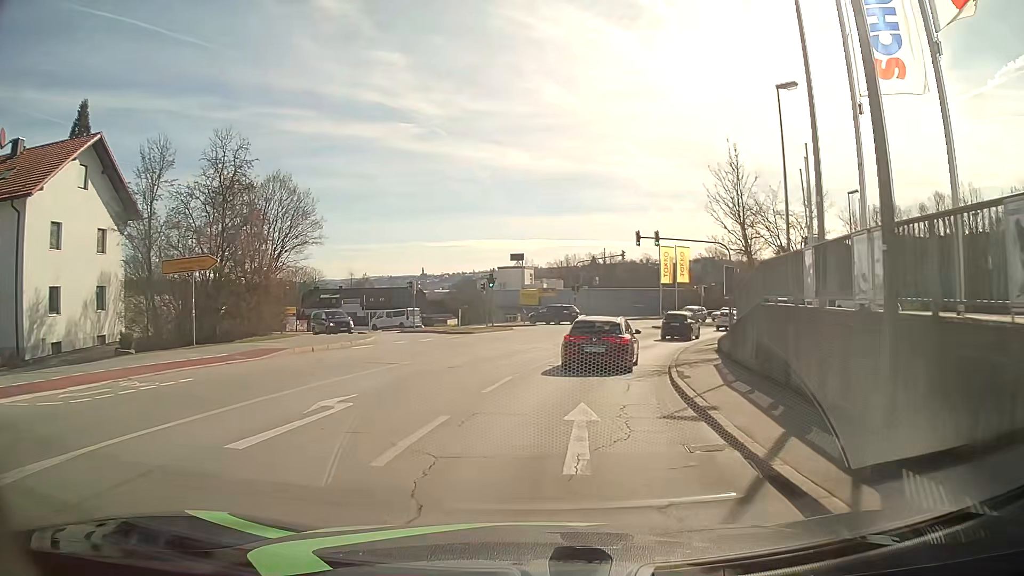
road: tertiary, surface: asphalt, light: Day
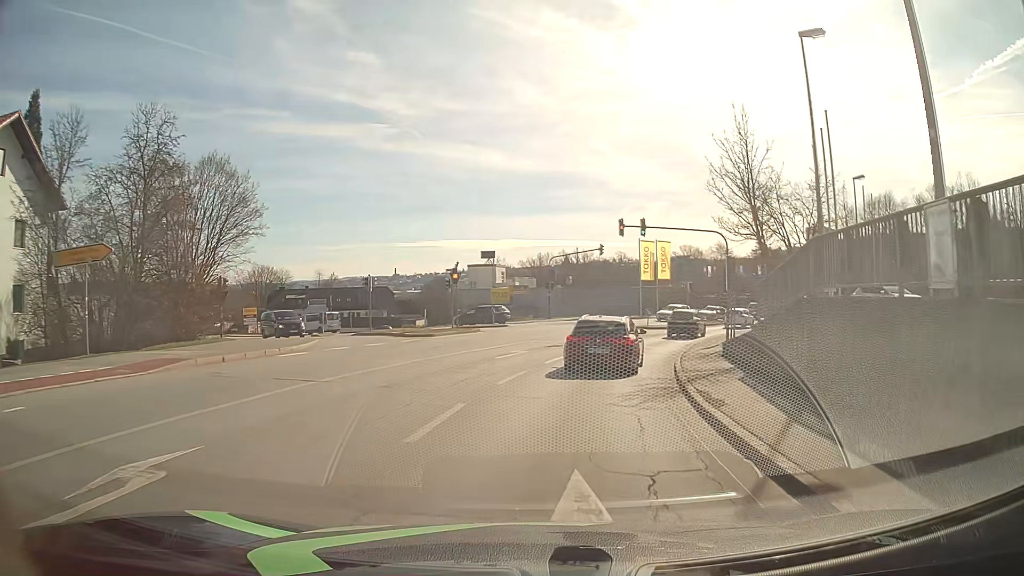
(+0.1, +4.8) m; +2°
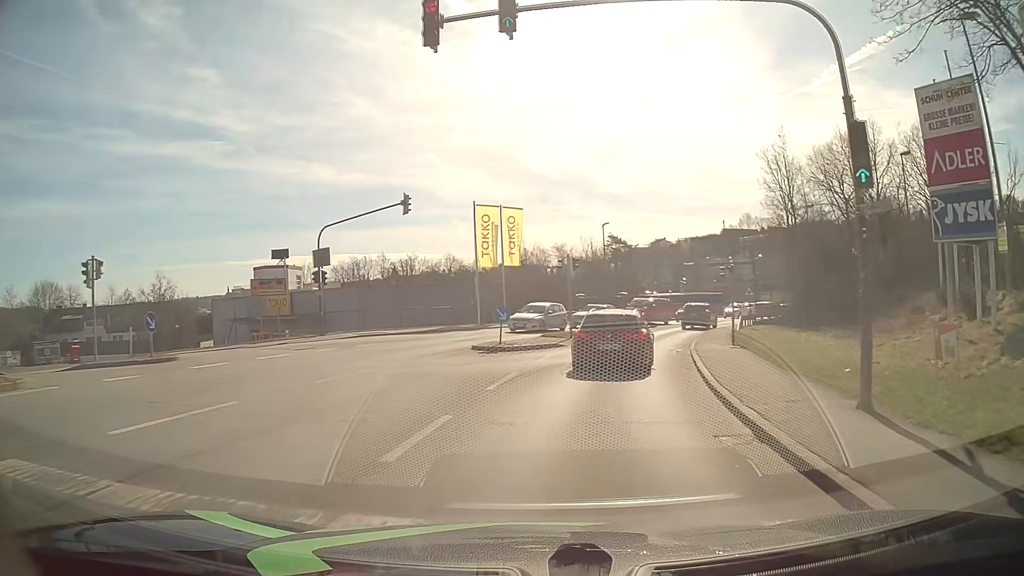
(+3.4, +26.1) m; +14°
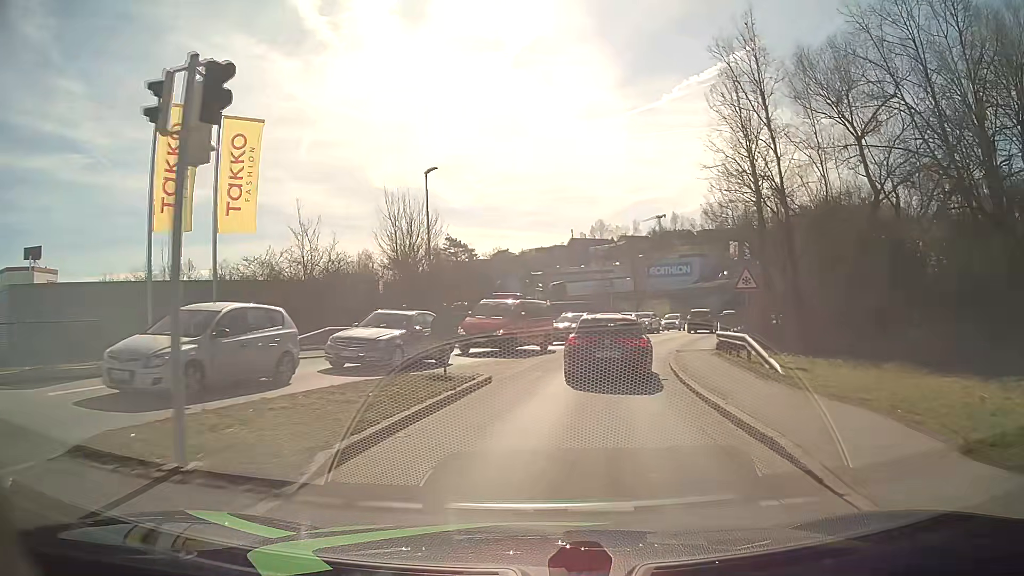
(+2.9, +24.2) m; +14°
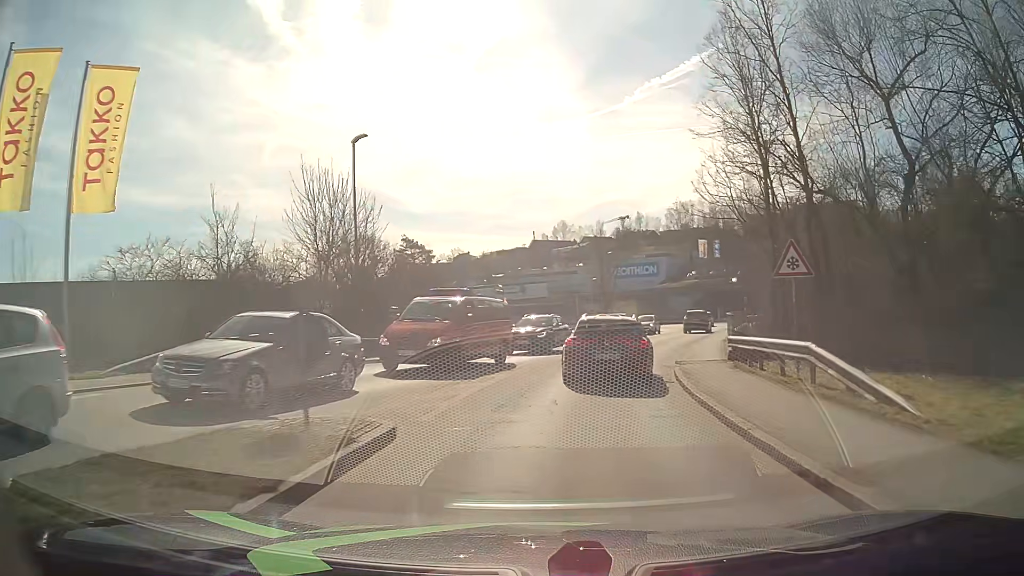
(+0.2, +6.3) m; +3°
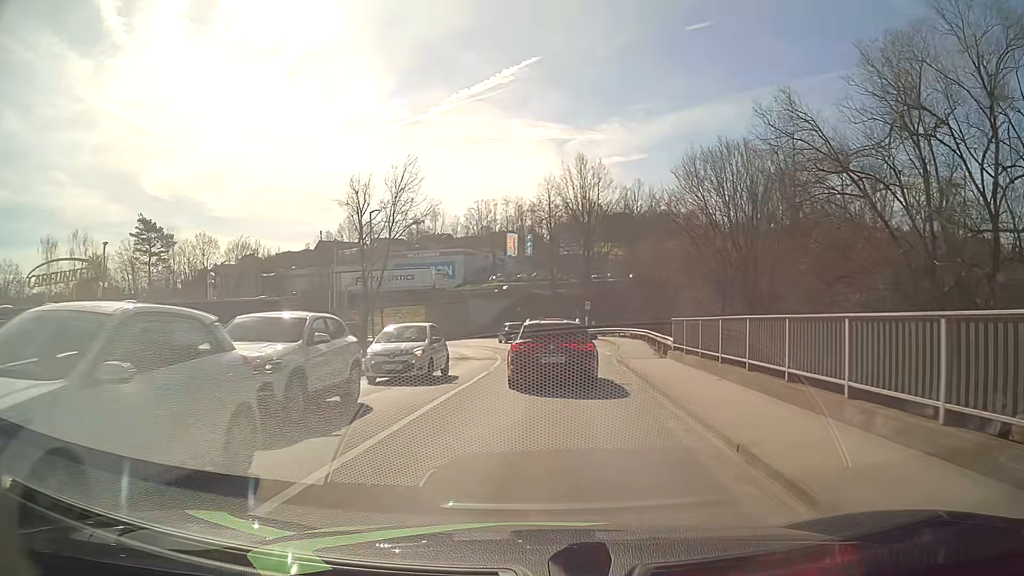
(+5.0, +30.4) m; +18°
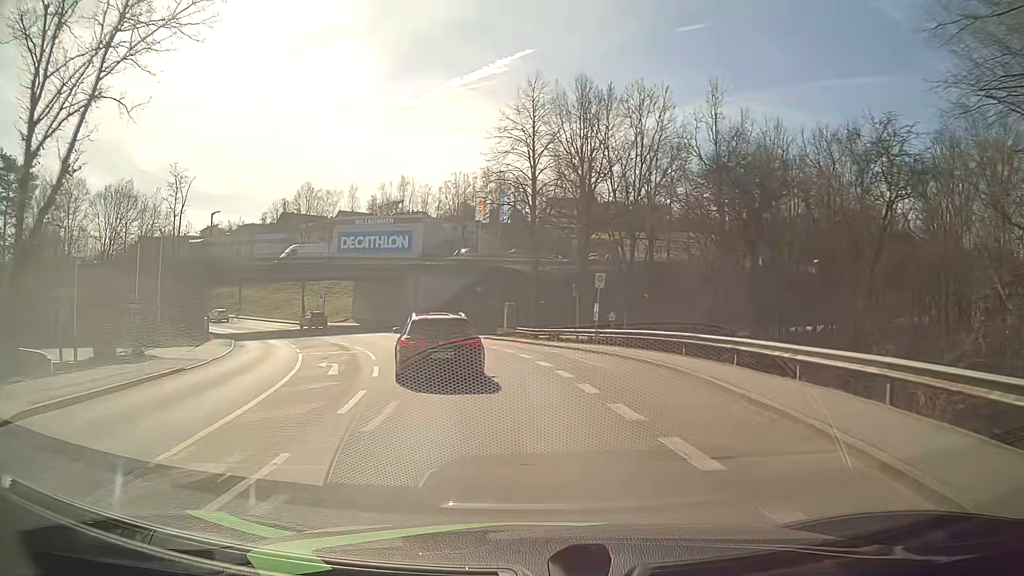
(+1.2, +31.4) m; +2°
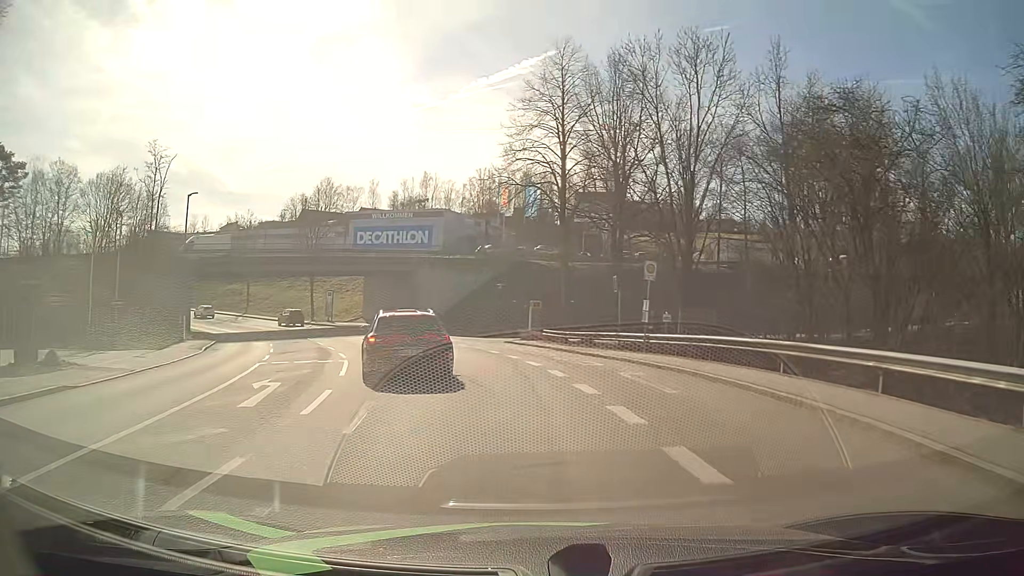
(-0.1, +6.7) m; -2°
(0, +10) (-2, +20) (-4, +30) (-7, +39) (-12, +48) (-17, +57) (-23, +65) (-29, +72) (-36, +79) (-44, +86) m
